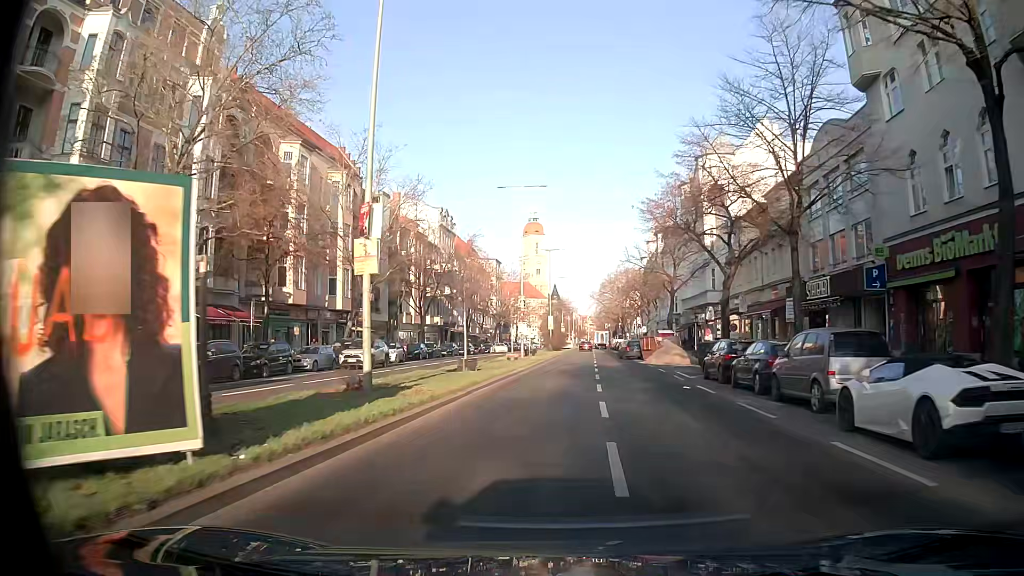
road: tertiary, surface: asphalt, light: Day
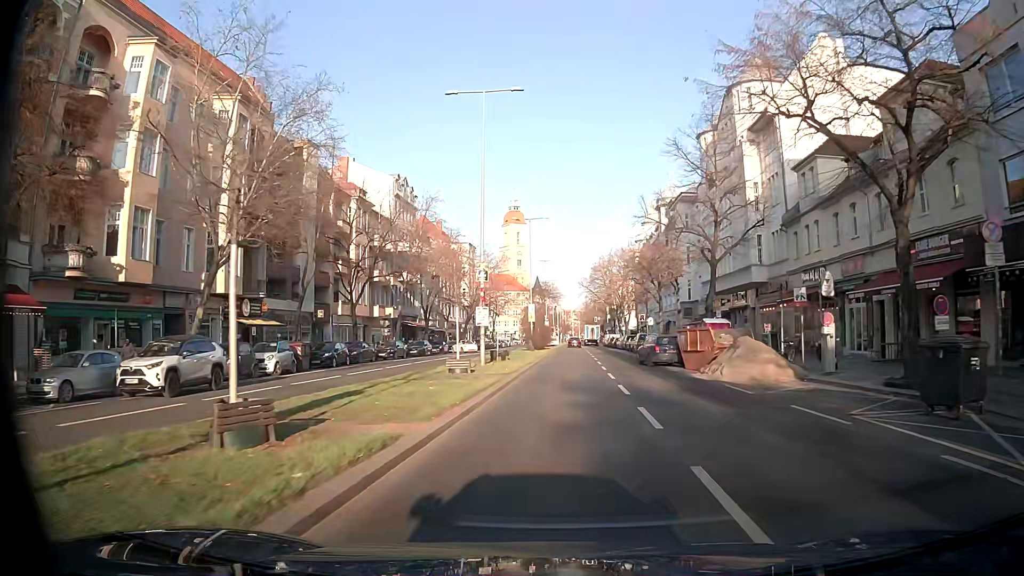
(+0.1, +20.0) m; +1°
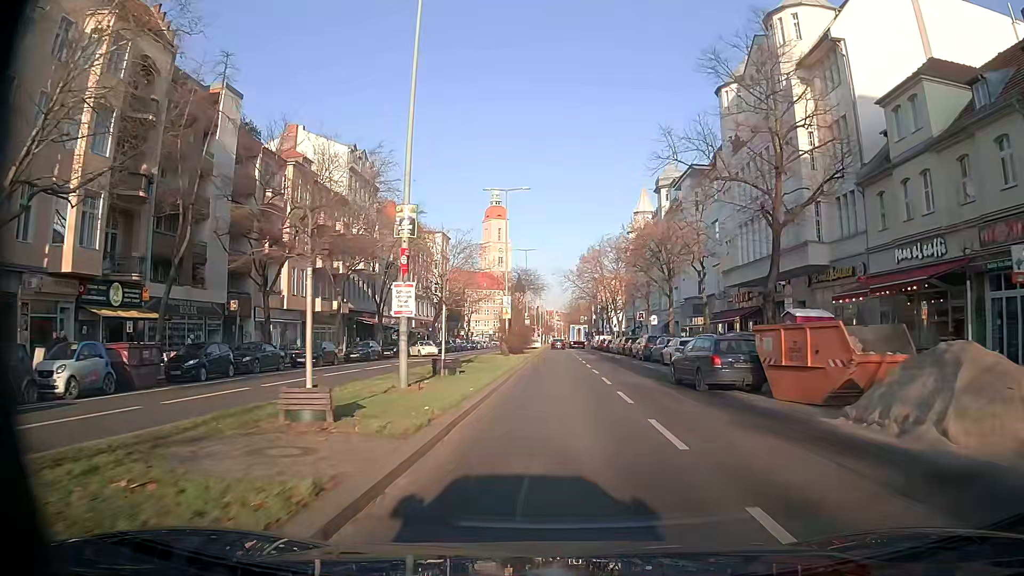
(+0.1, +13.8) m; +1°
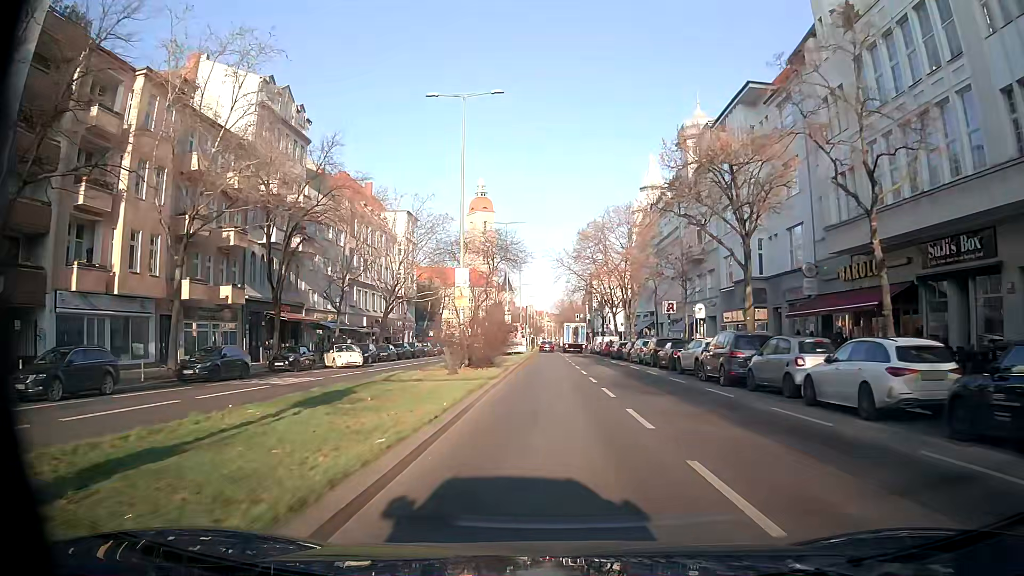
(+0.3, +21.9) m; +1°
(0, +10) (0, +20) (0, +30) (0, +40) (0, +50) (0, +60) (0, +70) (0, +80) (0, +90) (0, +100) m
